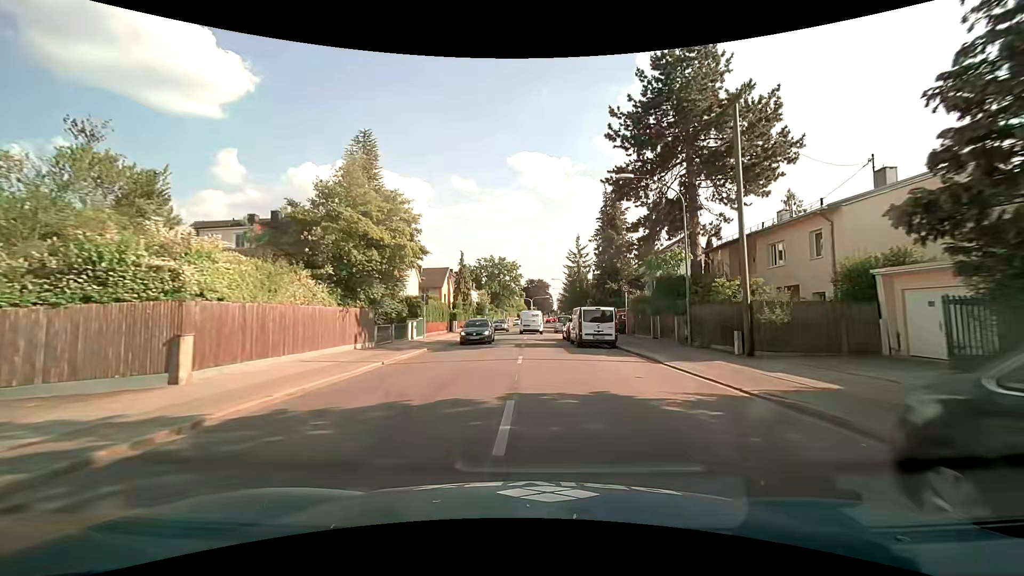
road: secondary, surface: asphalt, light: Day
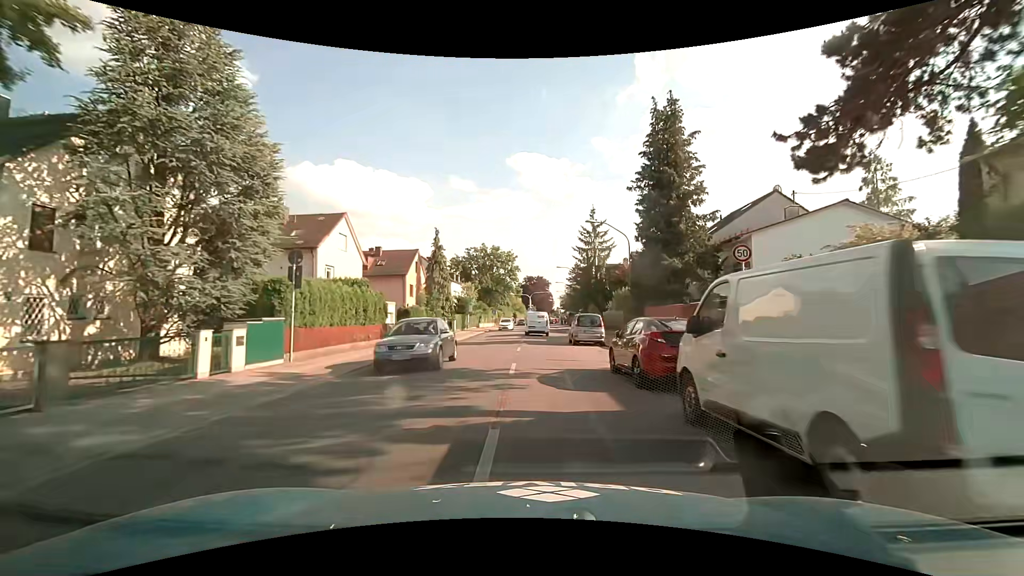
(0.0, +20.5) m; 0°
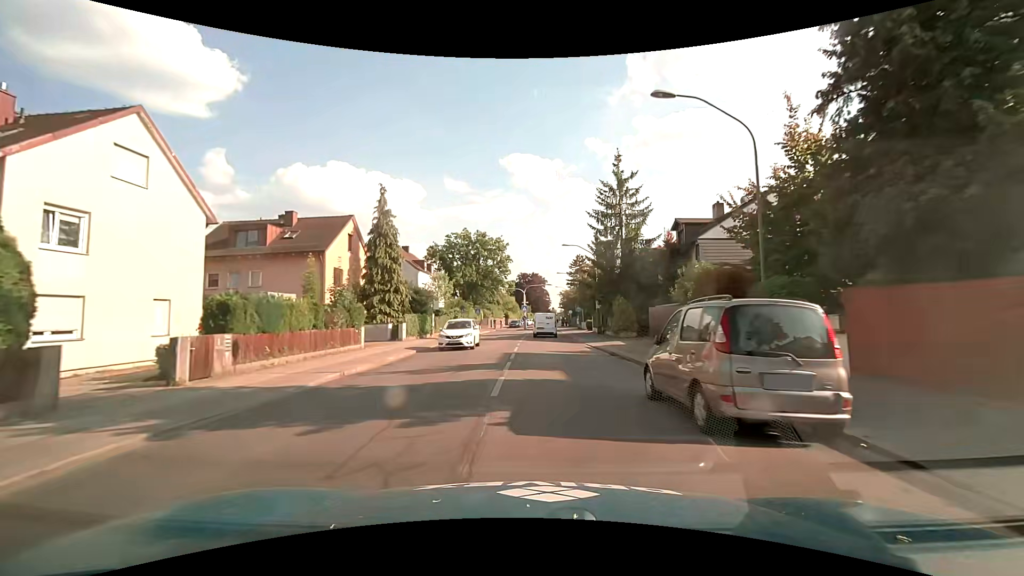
(0.0, +19.9) m; 0°
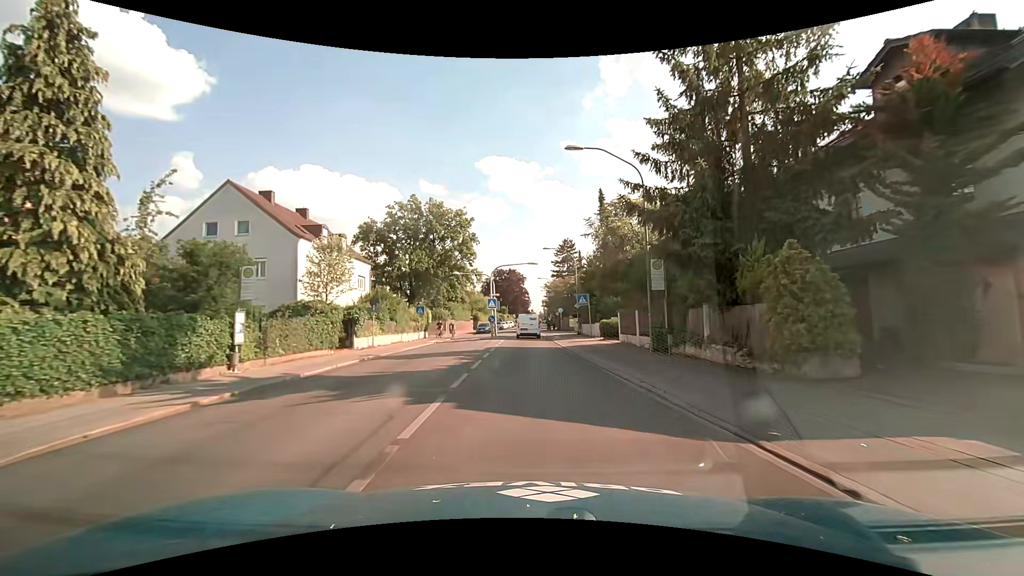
(+0.6, +25.6) m; +2°
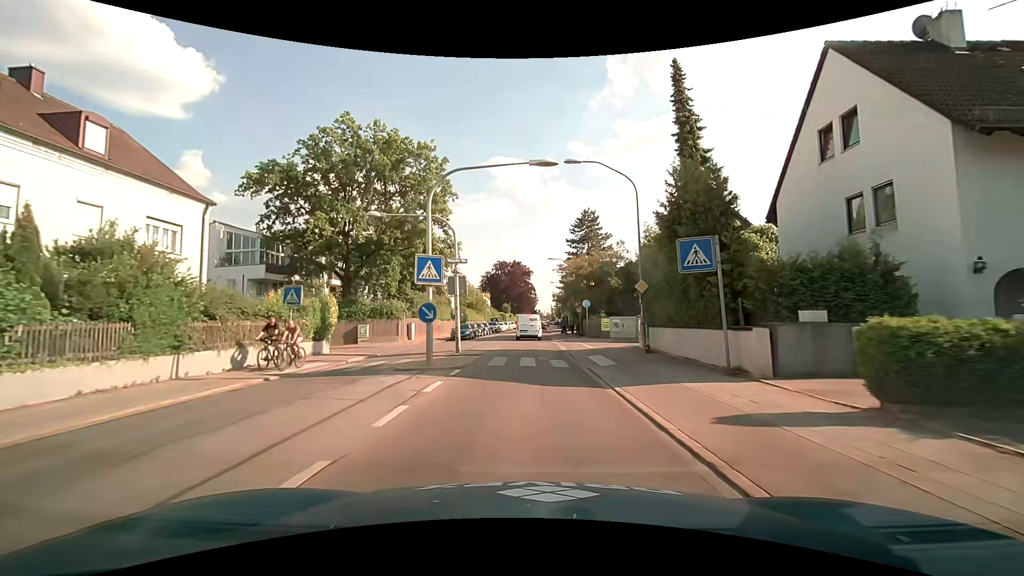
(+0.1, +25.2) m; -1°
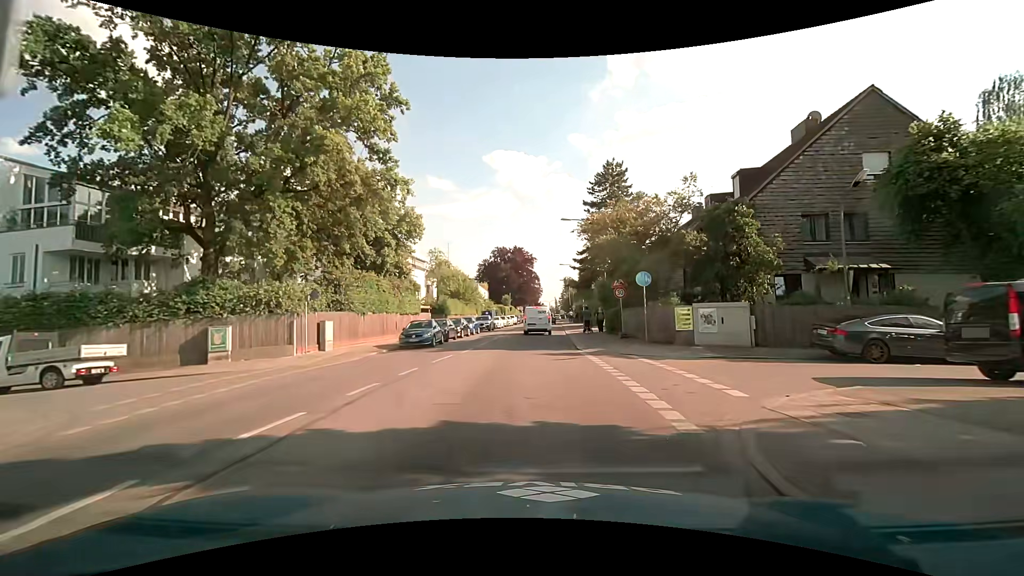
(0.0, +18.3) m; 0°
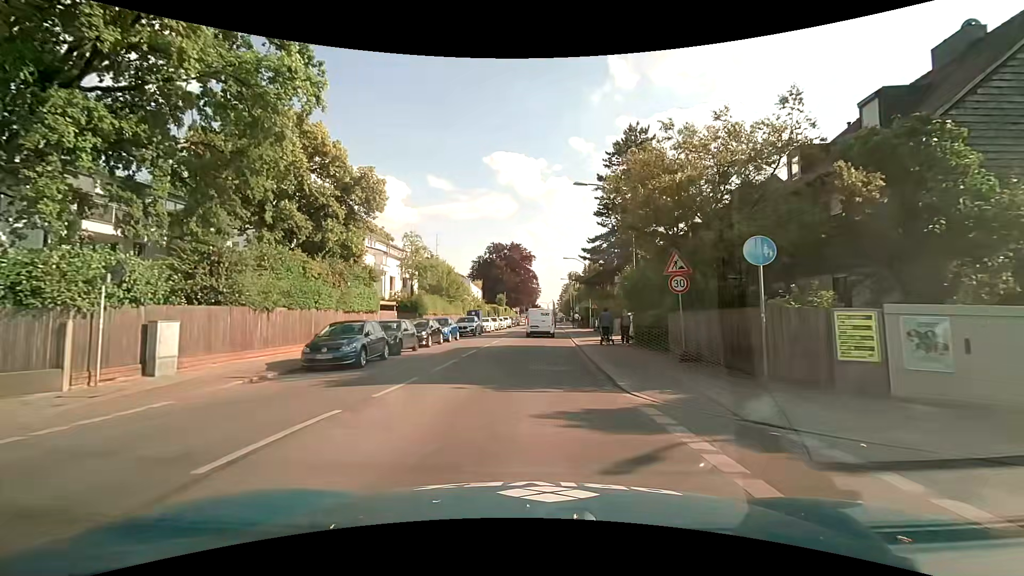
(-0.1, +10.2) m; +1°
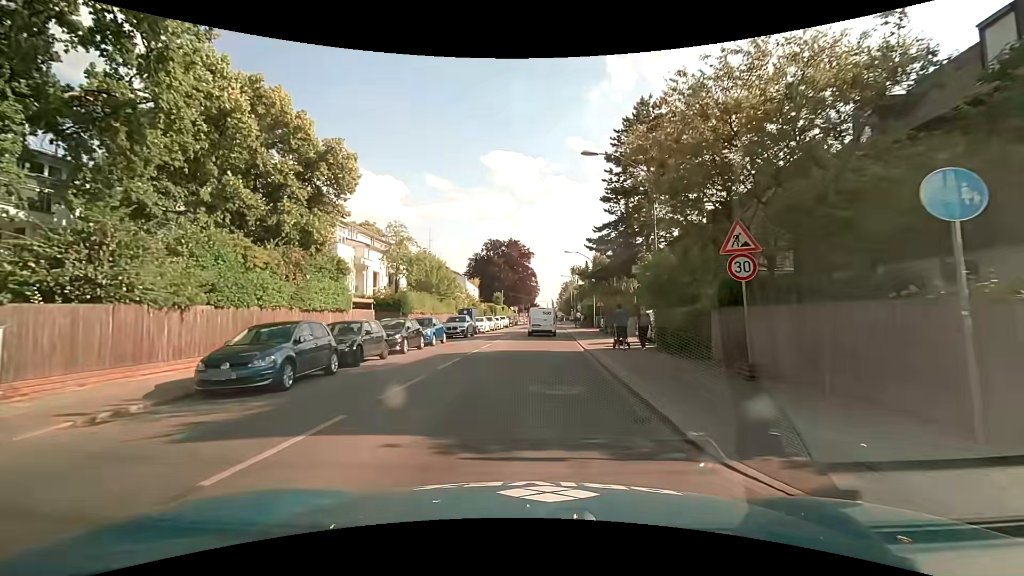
(0.0, +4.6) m; 0°
(0, +10) (0, +20) (+1, +30) (+1, +40) (+2, +50) (+2, +60) (+3, +70) (+3, +80) (+3, +90) (+4, +100) m
